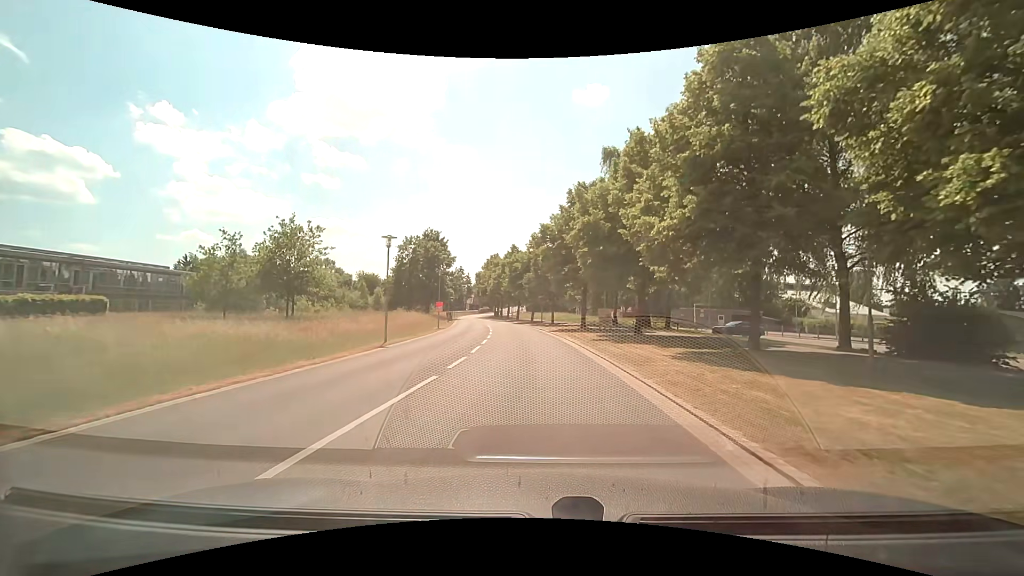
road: tertiary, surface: asphalt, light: Day
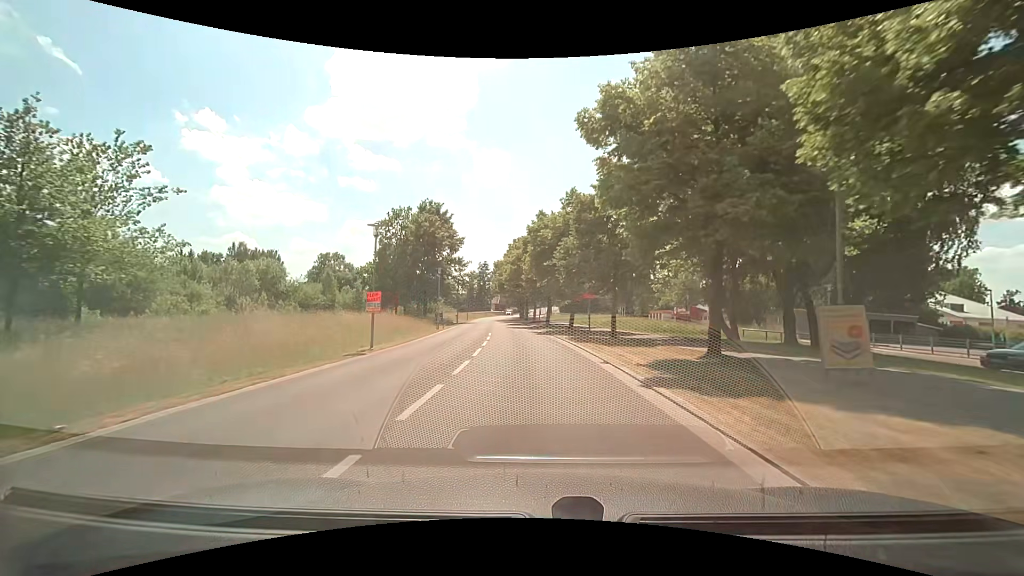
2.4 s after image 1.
(-0.4, +24.1) m; -4°
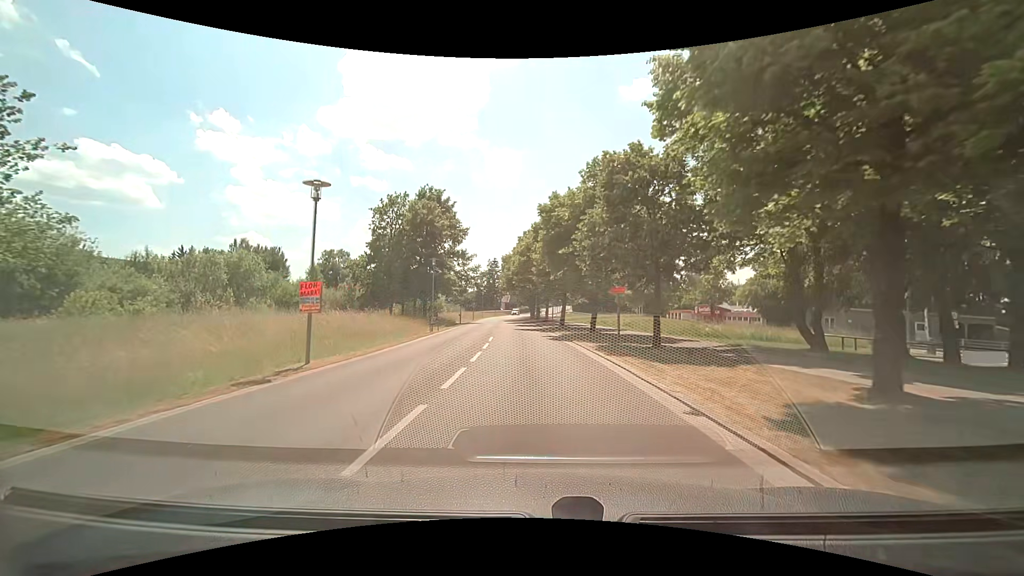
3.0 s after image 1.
(0.0, +6.8) m; -1°
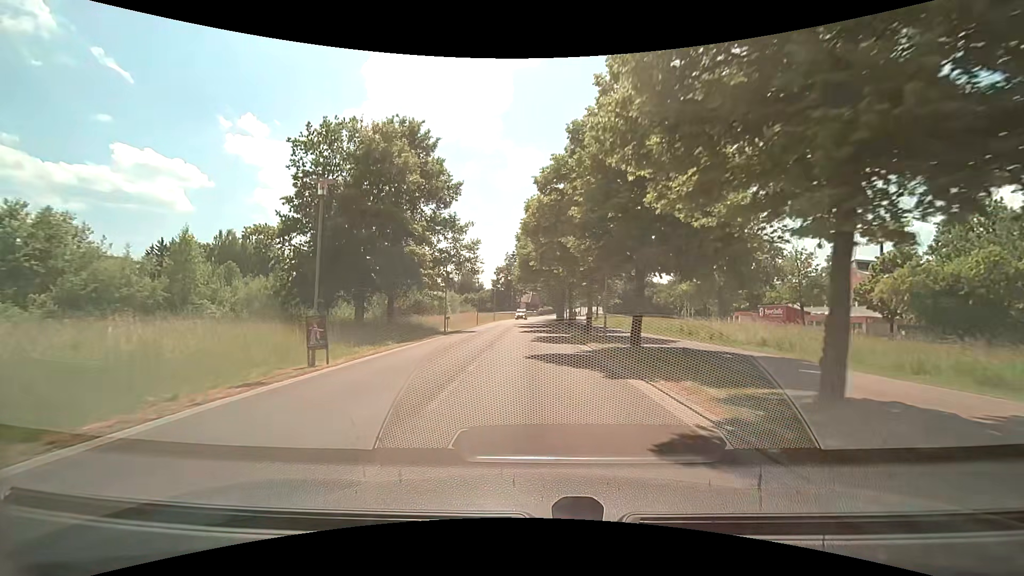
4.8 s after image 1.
(-0.7, +21.5) m; -3°
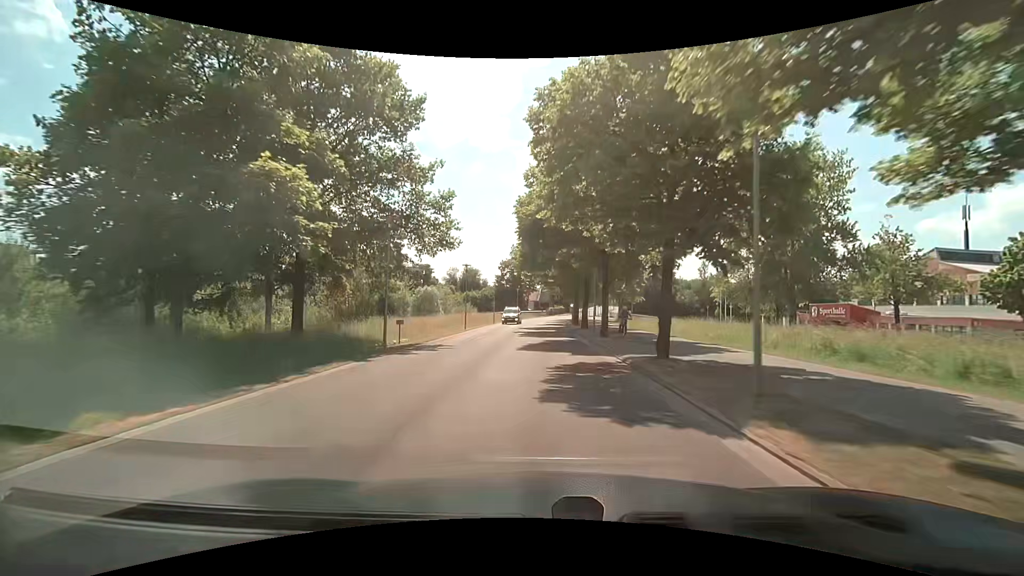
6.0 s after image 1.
(0.0, +15.1) m; -1°
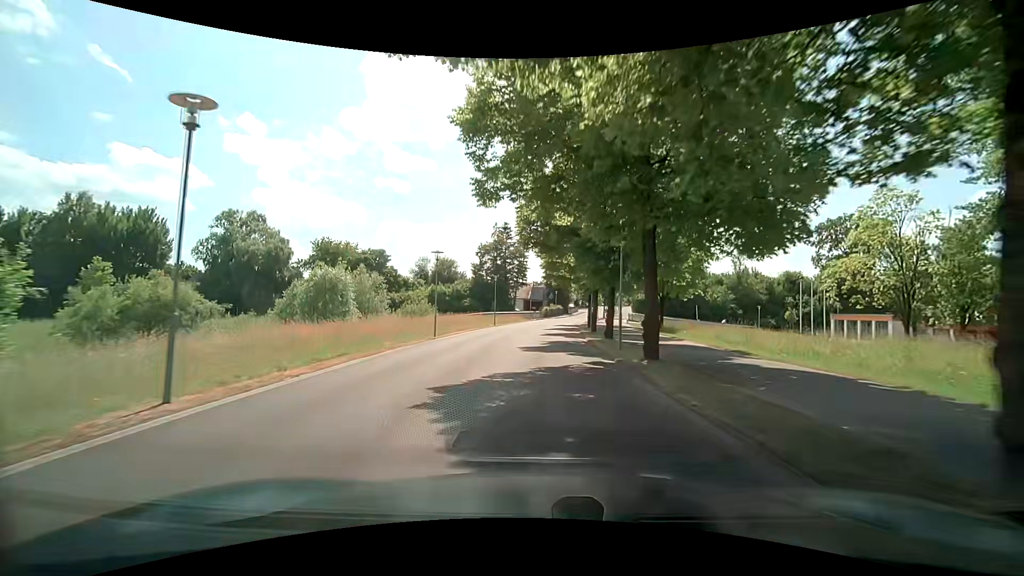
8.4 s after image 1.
(+0.2, +31.0) m; +1°
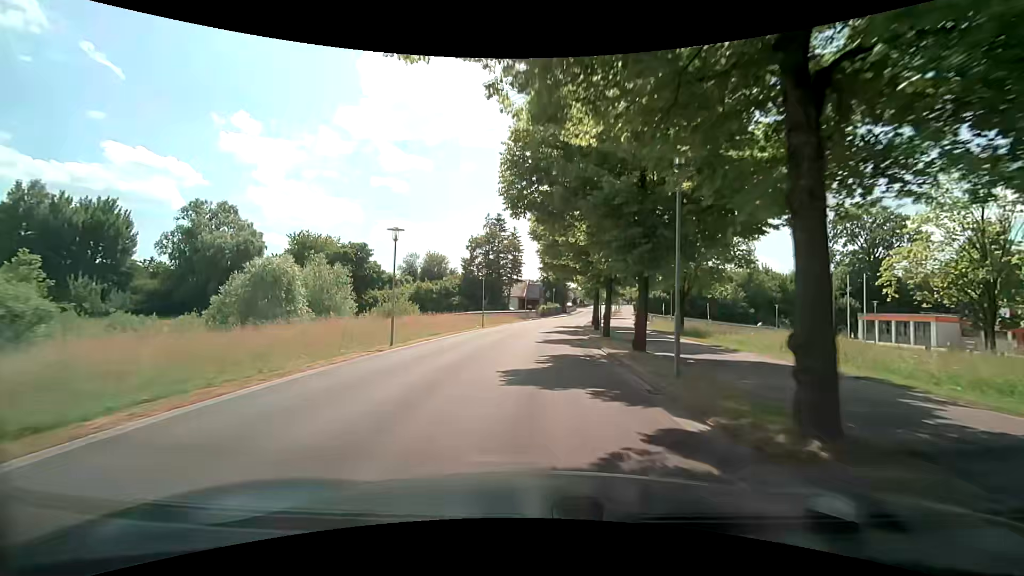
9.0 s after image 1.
(+0.1, +7.9) m; +1°
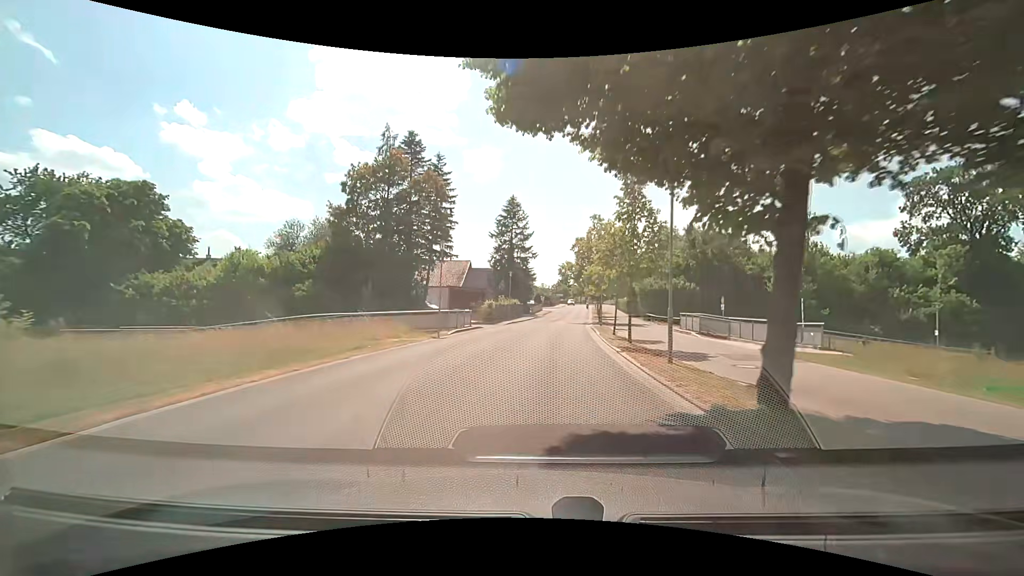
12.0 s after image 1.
(+1.2, +39.9) m; +5°
(0, +10) (+1, +20) (+1, +30) (+2, +40) (+3, +50) (+4, +60) (+5, +70) (+6, +80) (+7, +90) (+9, +100) m
